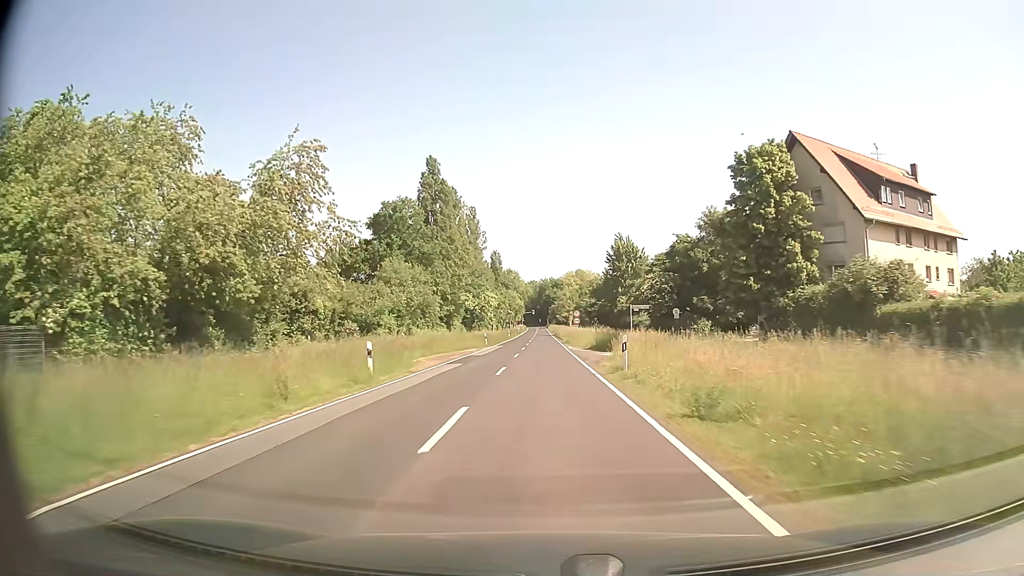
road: secondary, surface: asphalt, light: Day
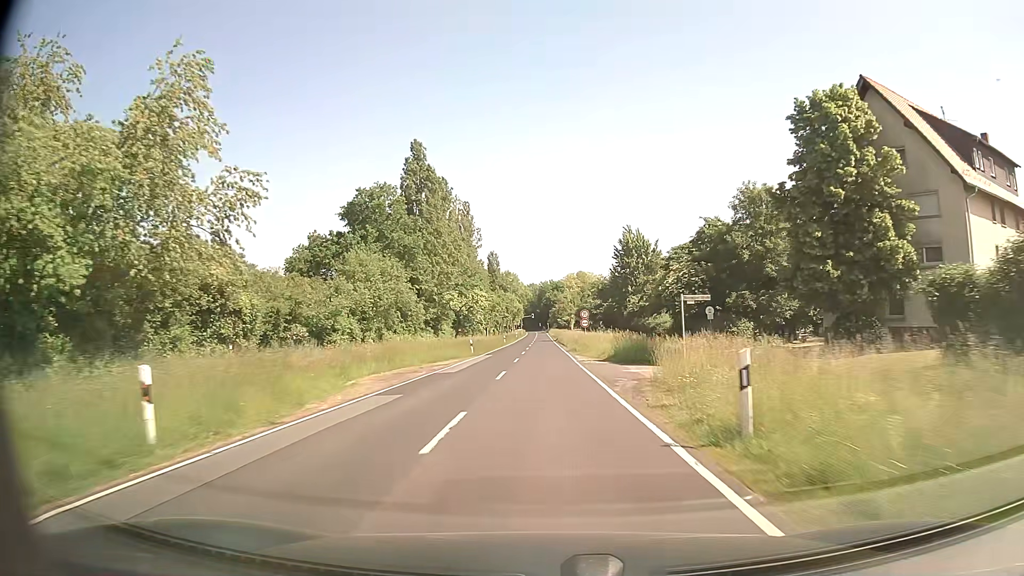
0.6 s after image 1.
(0.0, +11.8) m; 0°
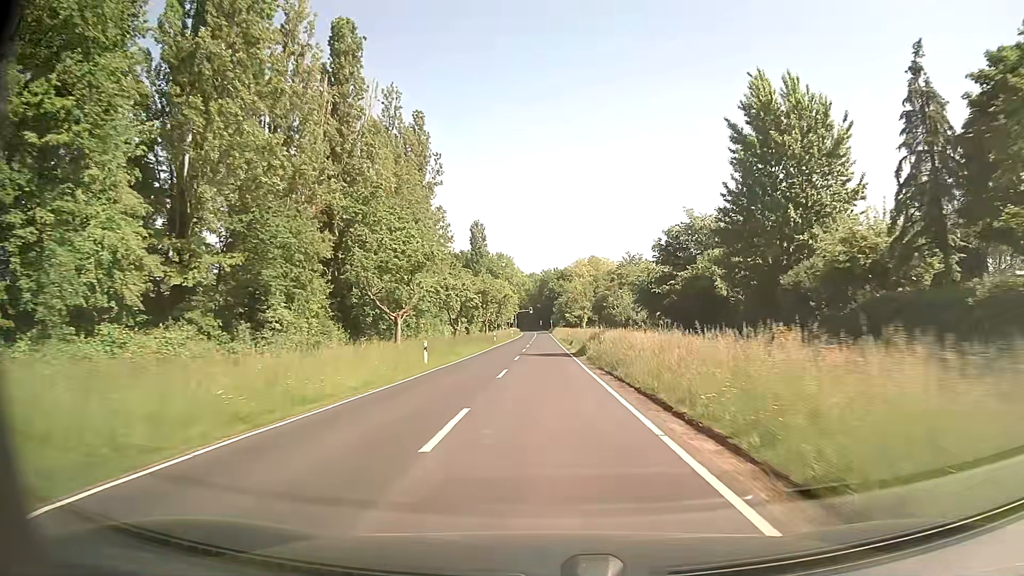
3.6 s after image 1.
(-0.3, +59.9) m; 0°
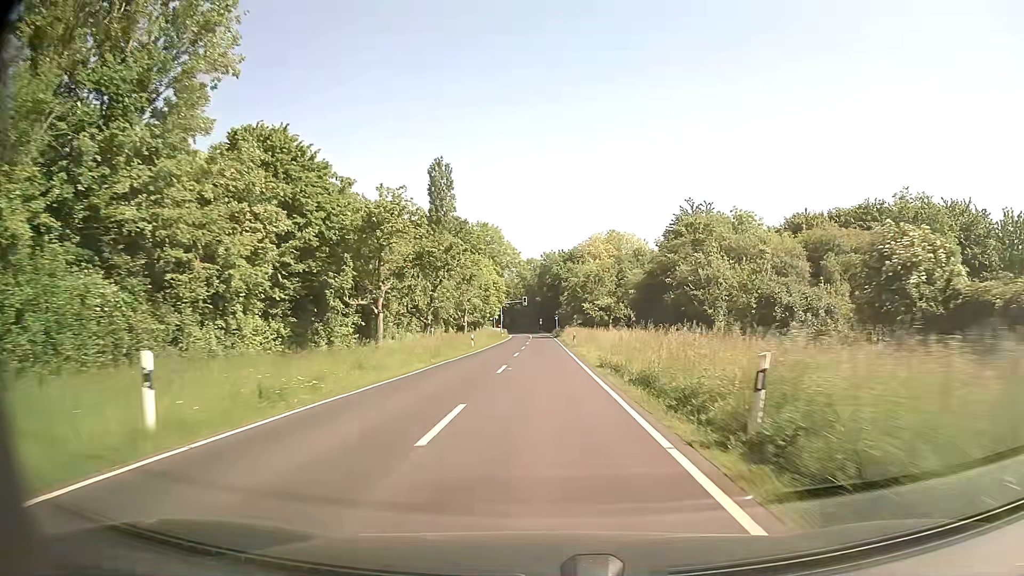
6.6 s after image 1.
(-0.1, +60.9) m; 0°
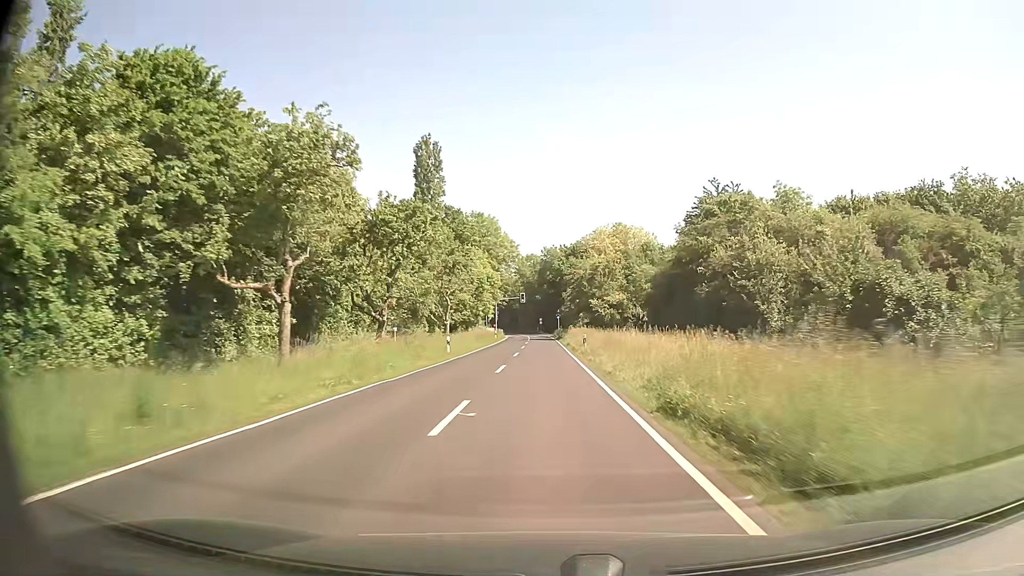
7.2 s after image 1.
(-0.1, +12.2) m; 0°
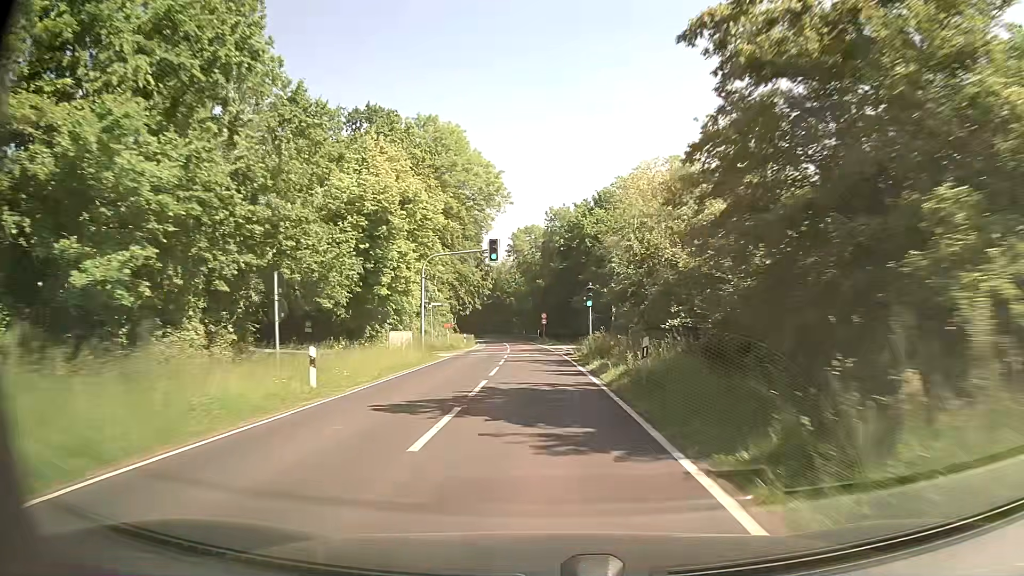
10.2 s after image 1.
(+0.2, +61.4) m; 0°
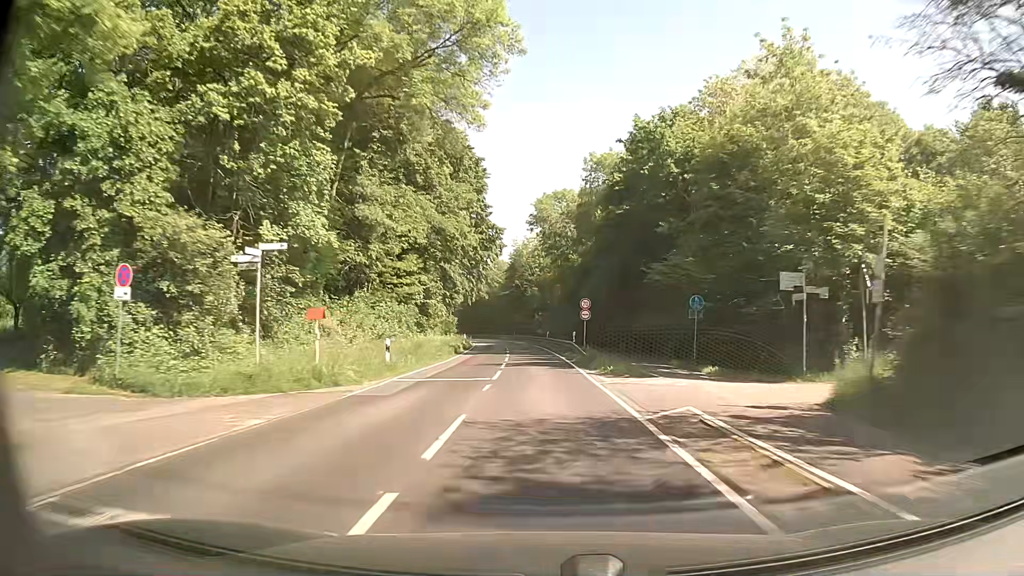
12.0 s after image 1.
(-0.7, +36.5) m; -2°
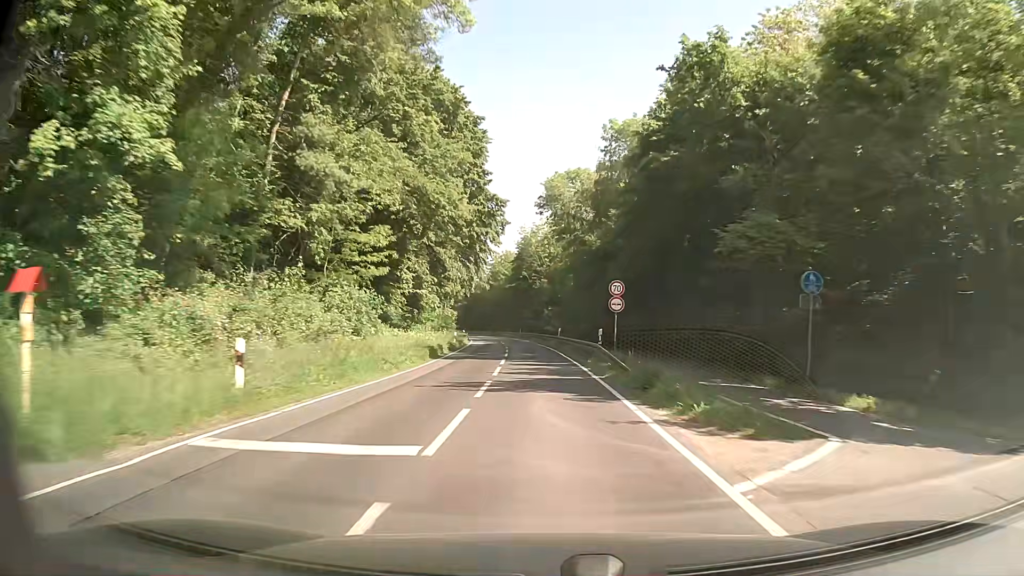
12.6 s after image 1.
(0.0, +12.1) m; -1°
(0, +10) (0, +20) (0, +30) (-1, +40) (-1, +50) (-2, +60) (-3, +70) (-4, +80) (-5, +90) (-7, +100) m
